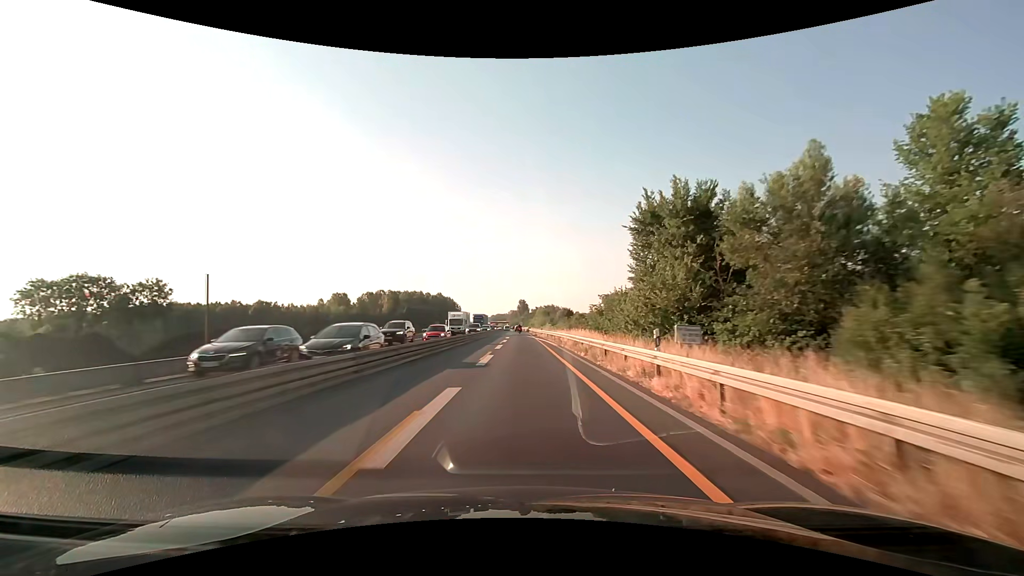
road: motorway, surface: asphalt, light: Day
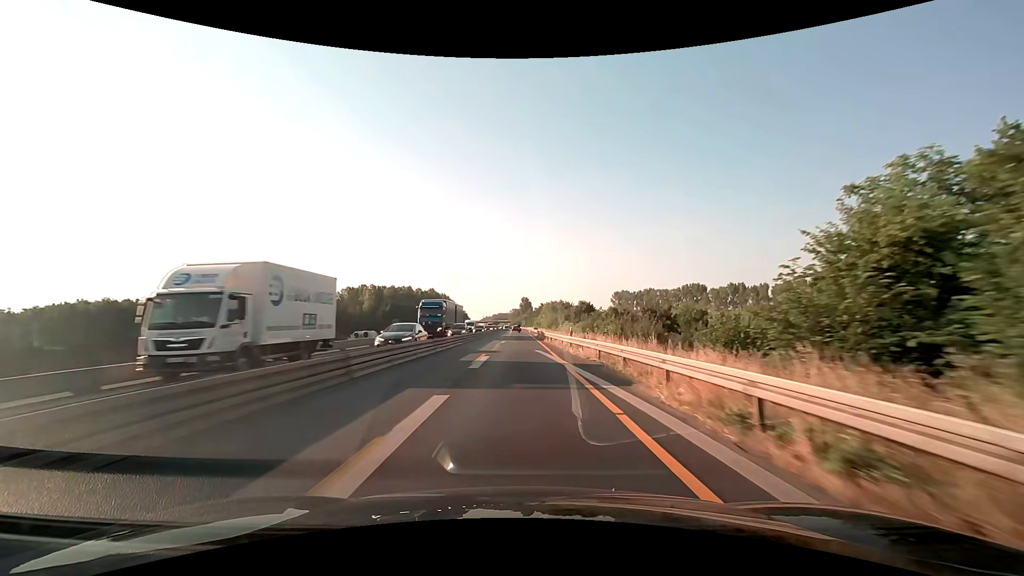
(-0.1, +37.7) m; 0°
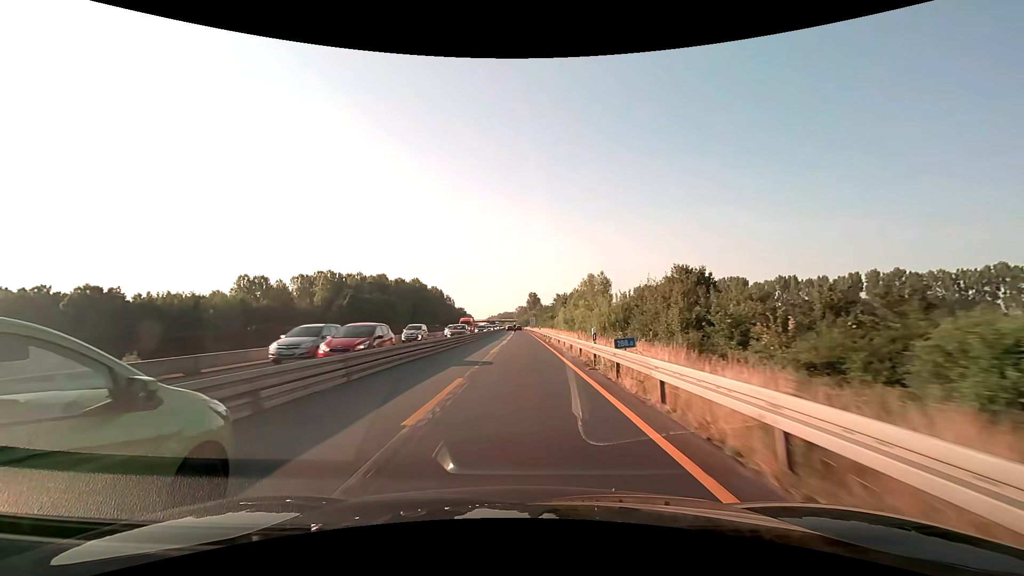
(-0.6, +62.6) m; -1°
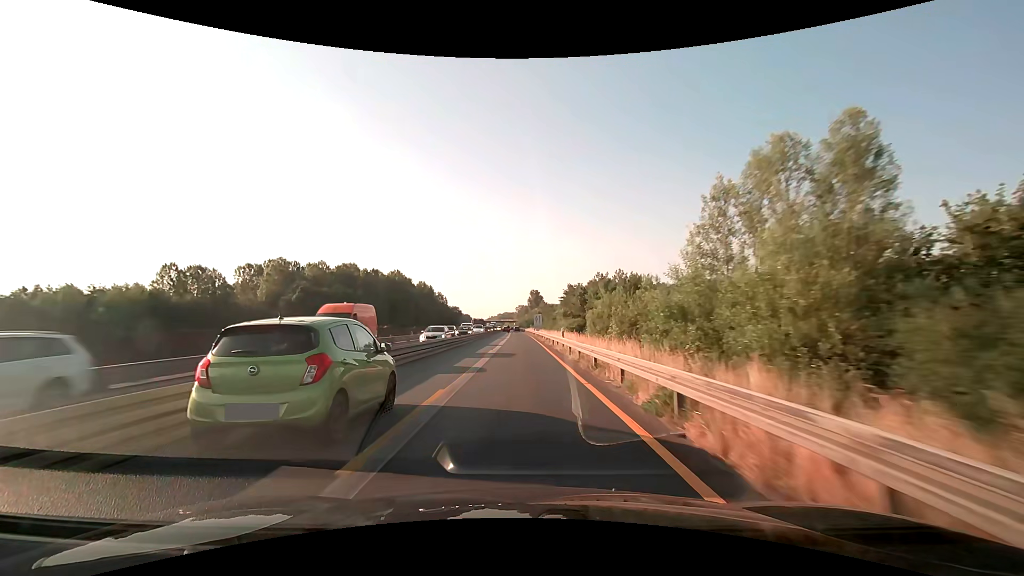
(0.0, +37.6) m; 0°
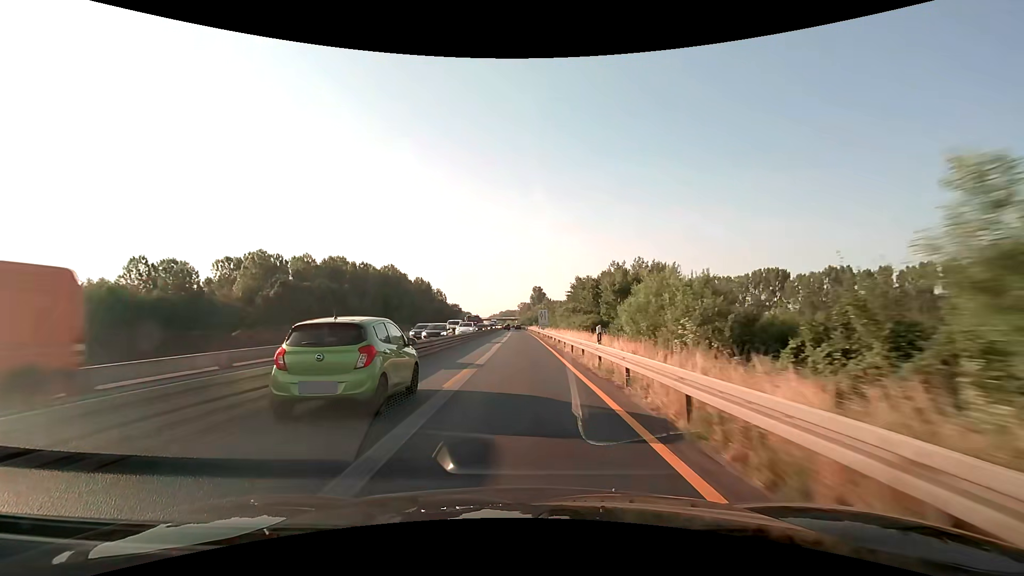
(0.0, +12.5) m; 0°
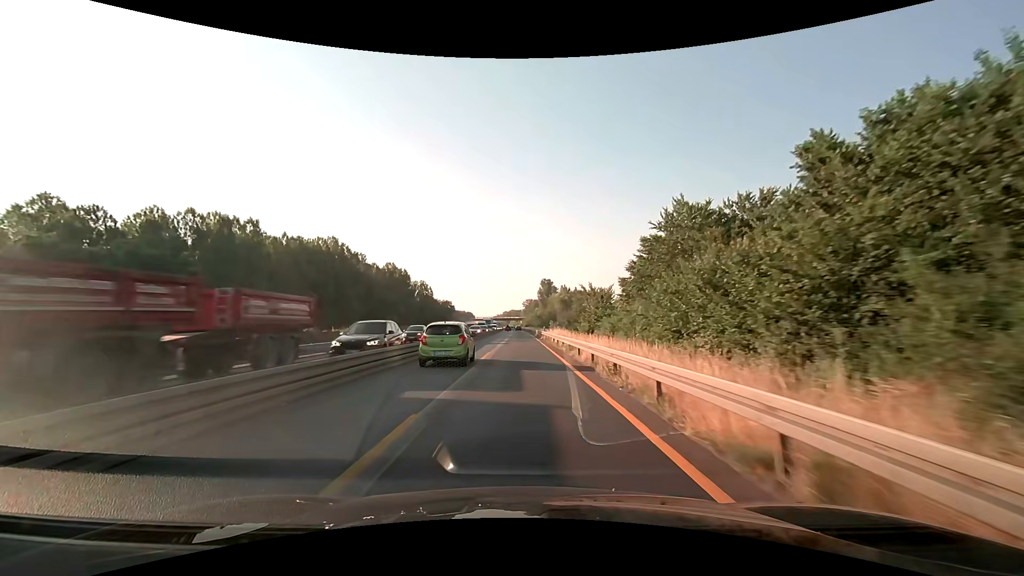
(-0.4, +62.5) m; -1°
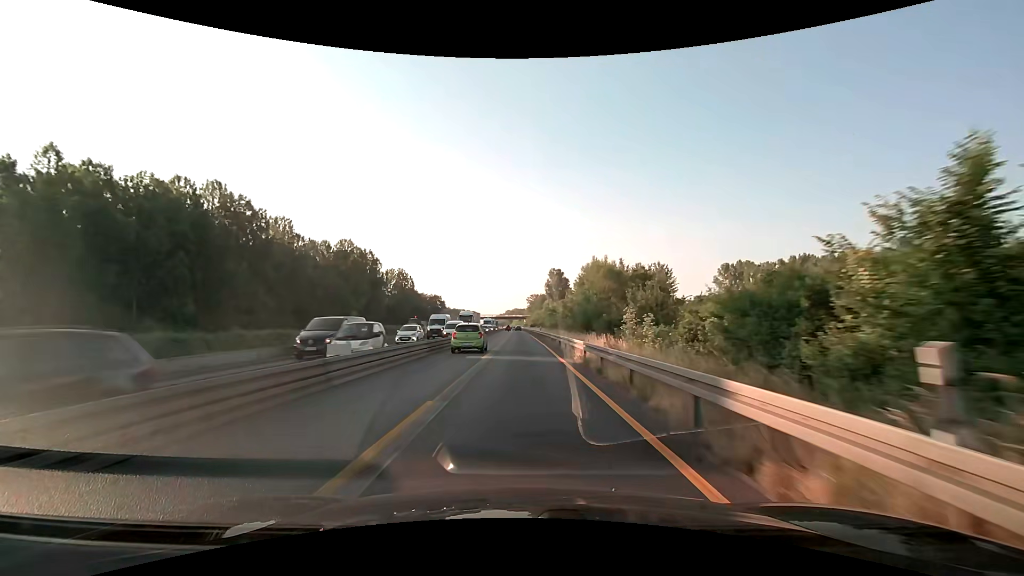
(-0.2, +50.0) m; 0°
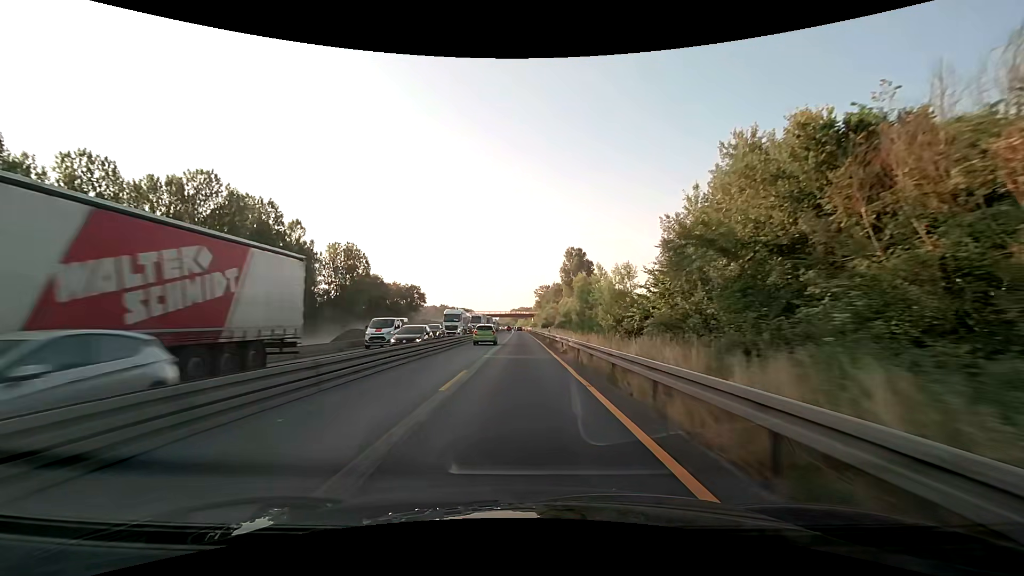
(-0.3, +62.5) m; -1°
(0, +10) (0, +20) (0, +30) (0, +40) (0, +50) (0, +60) (0, +70) (0, +80) (0, +90) (-1, +100) m
